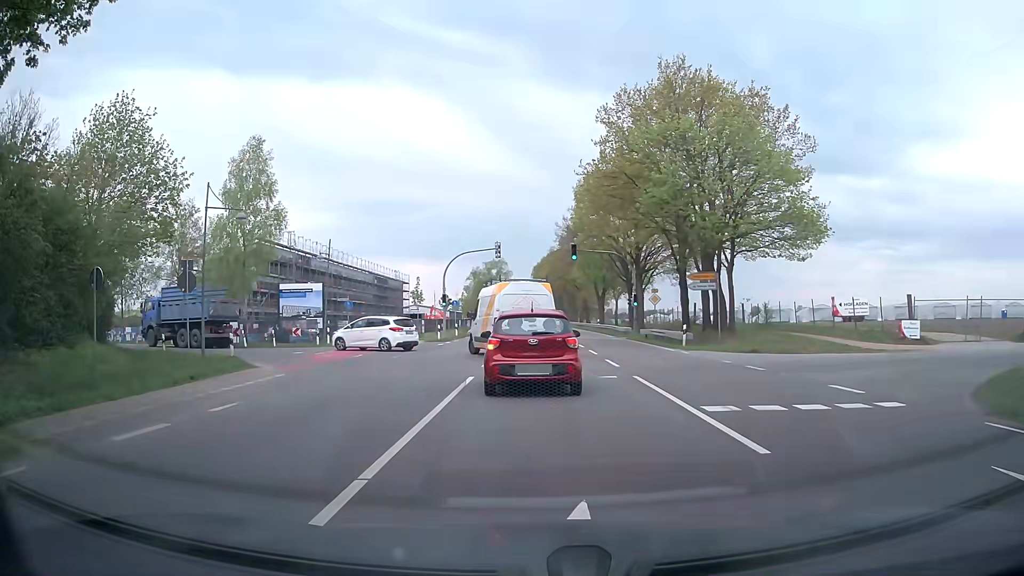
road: primary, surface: asphalt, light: Day
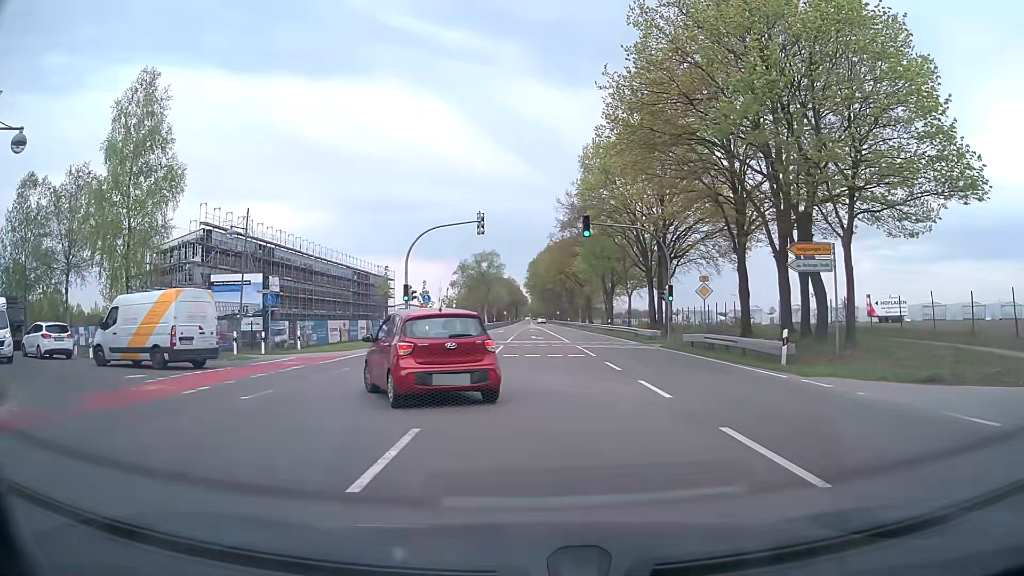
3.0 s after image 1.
(+0.2, +13.6) m; +1°
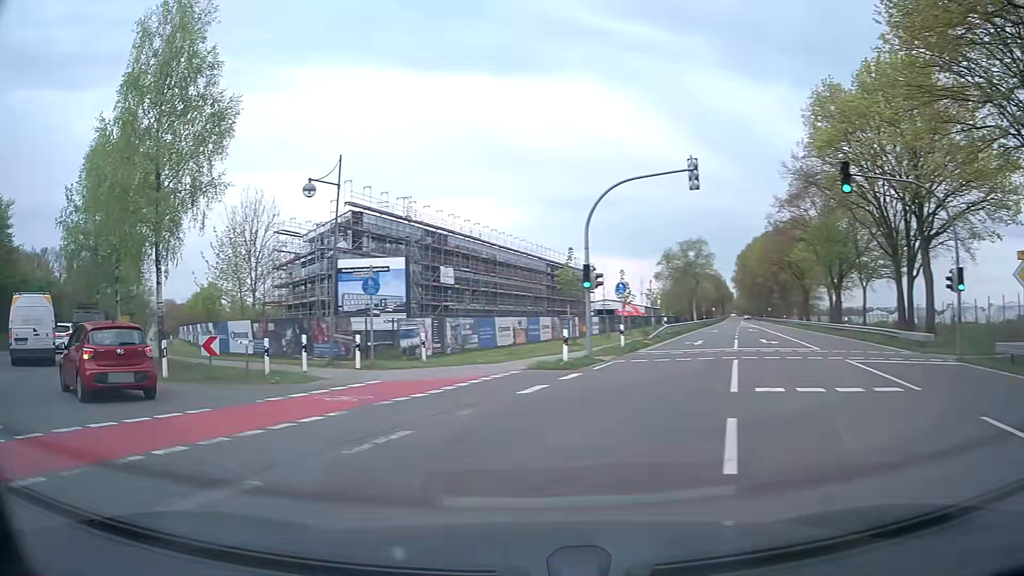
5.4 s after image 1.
(-0.8, +11.8) m; -16°
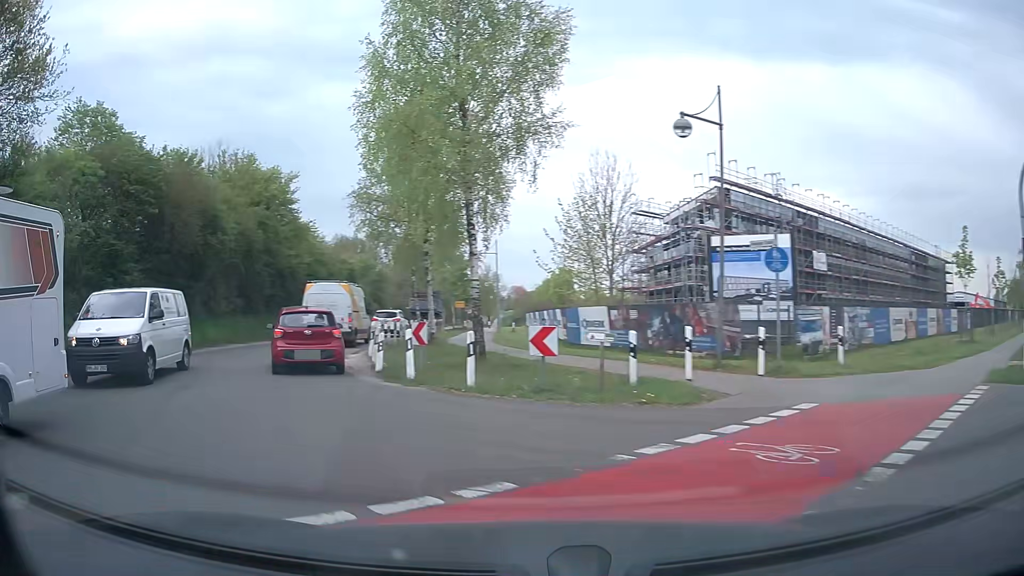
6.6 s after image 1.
(-1.7, +5.9) m; -31°
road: tertiary
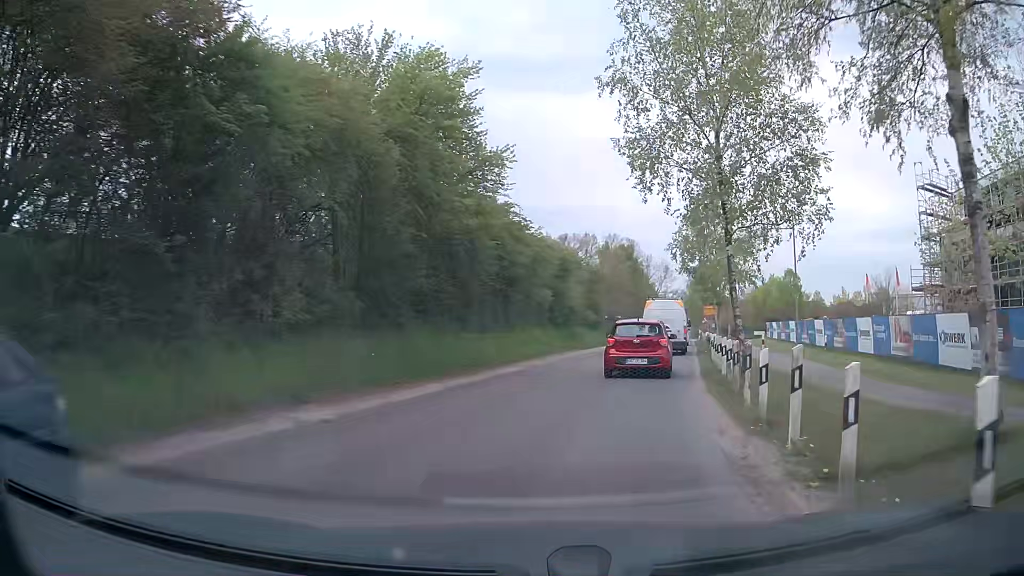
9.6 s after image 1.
(-6.3, +18.6) m; -16°
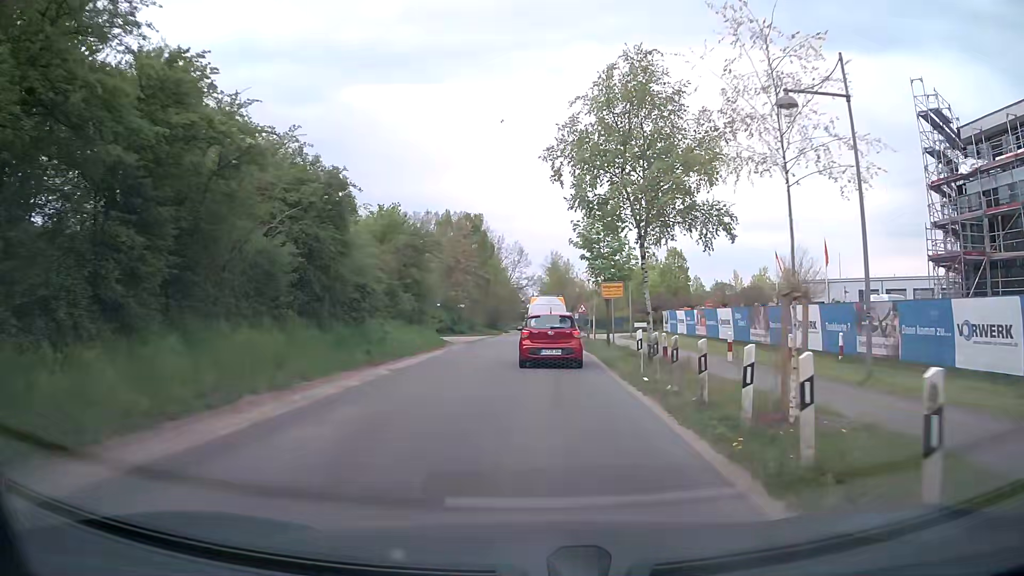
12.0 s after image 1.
(+2.8, +20.1) m; +12°
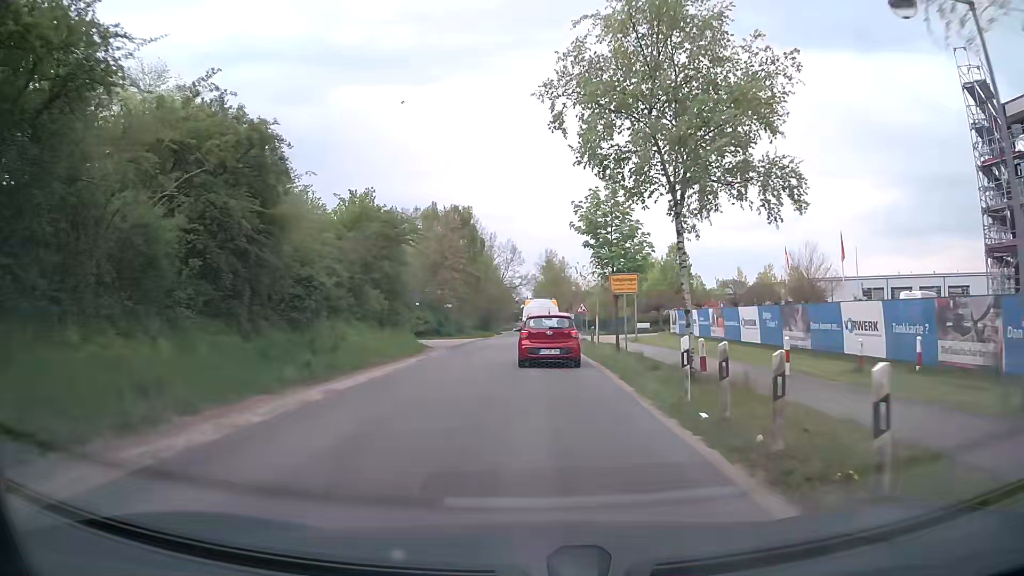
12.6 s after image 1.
(0.0, +5.5) m; +1°
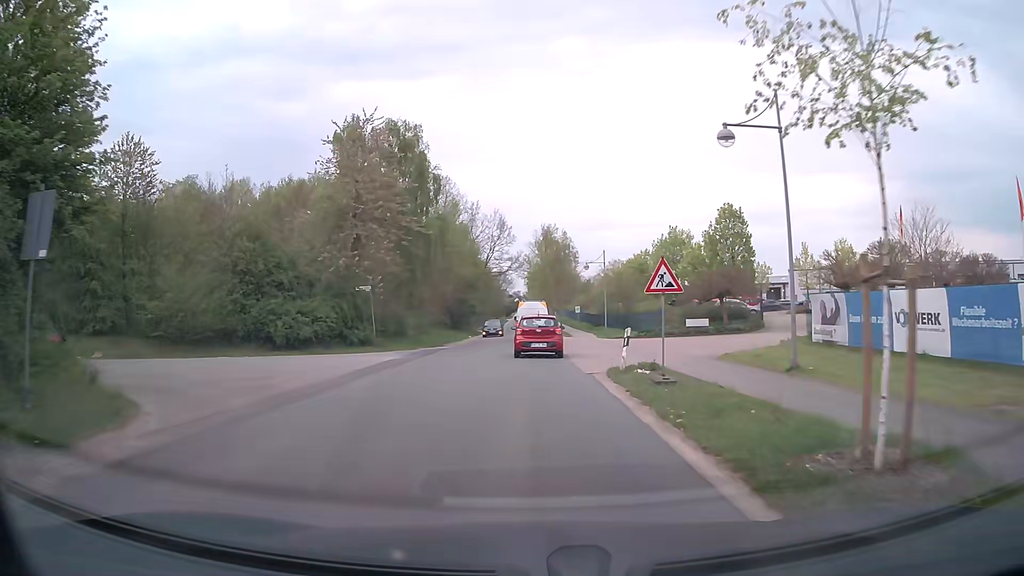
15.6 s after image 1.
(+0.1, +28.4) m; +1°
(0, +10) (0, +20) (0, +30) (0, +40) (0, +50) (0, +60) (-1, +70) (-1, +80) (-1, +90) (-1, +100) m
